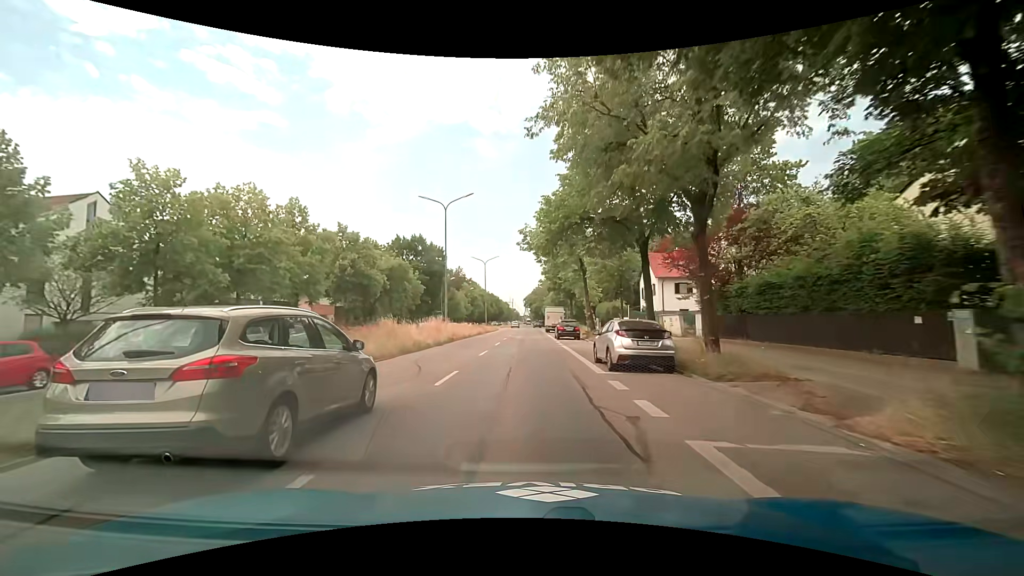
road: primary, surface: asphalt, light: Day
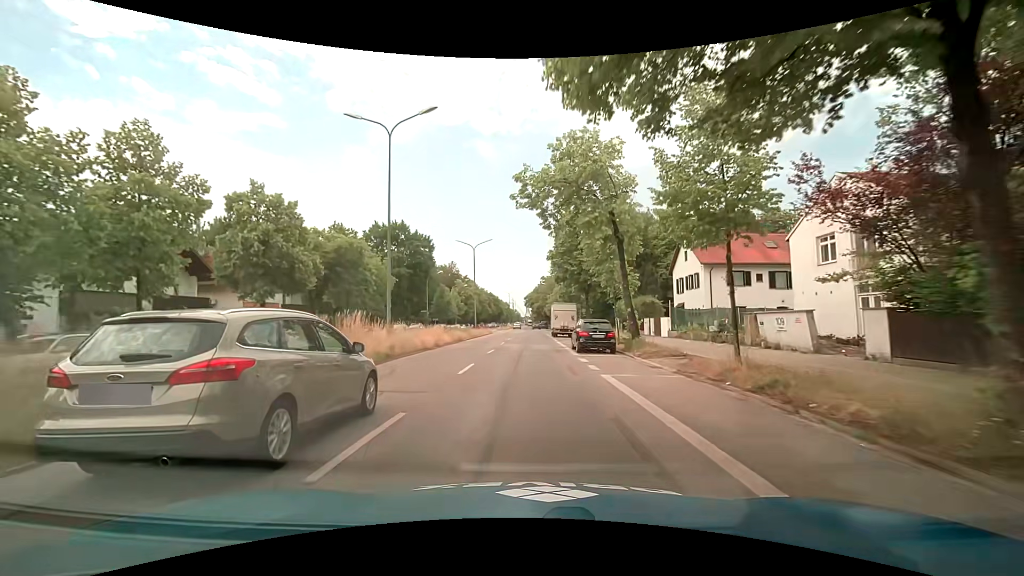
(0.0, +15.2) m; 0°
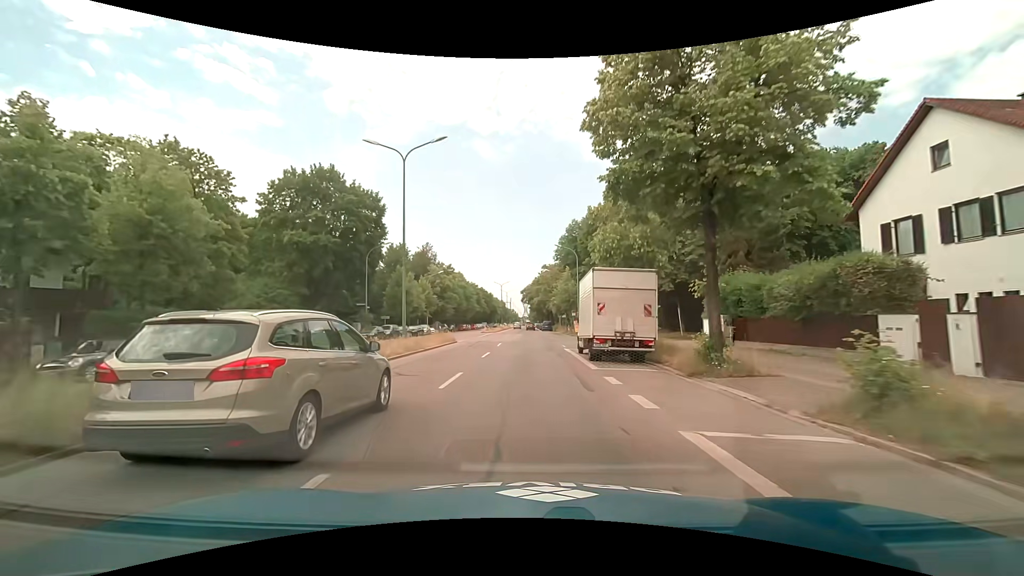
(0.0, +30.4) m; +1°
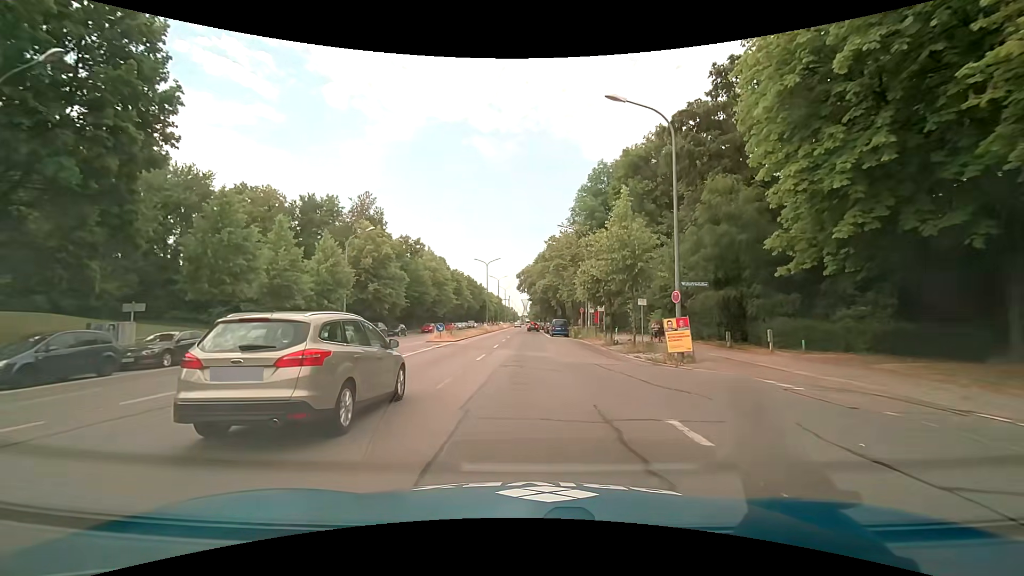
(-0.5, +38.0) m; 0°
(0, +10) (0, +20) (0, +30) (0, +40) (0, +50) (0, +60) (0, +70) (0, +80) (0, +90) (0, +100) m
